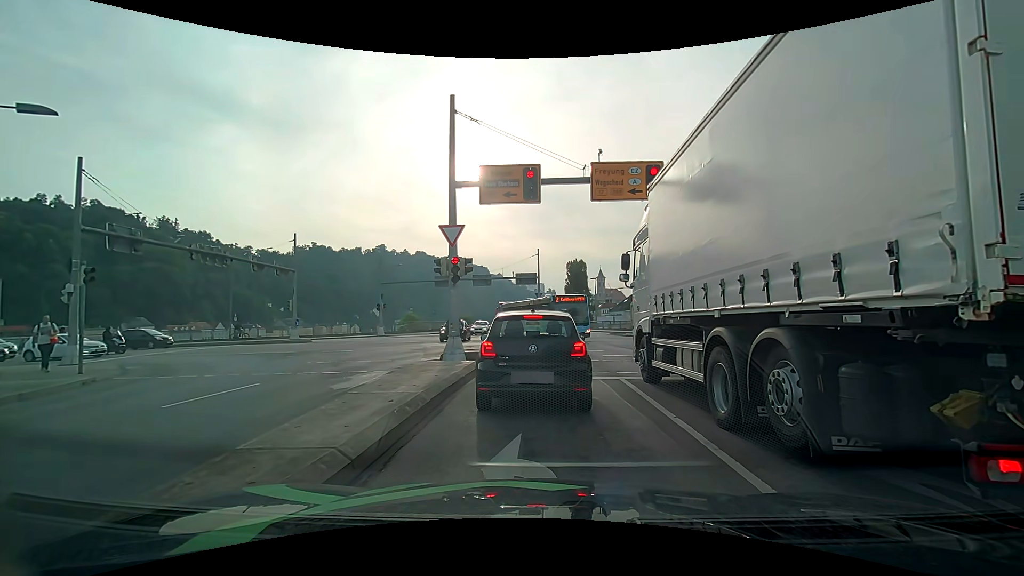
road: primary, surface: asphalt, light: Day
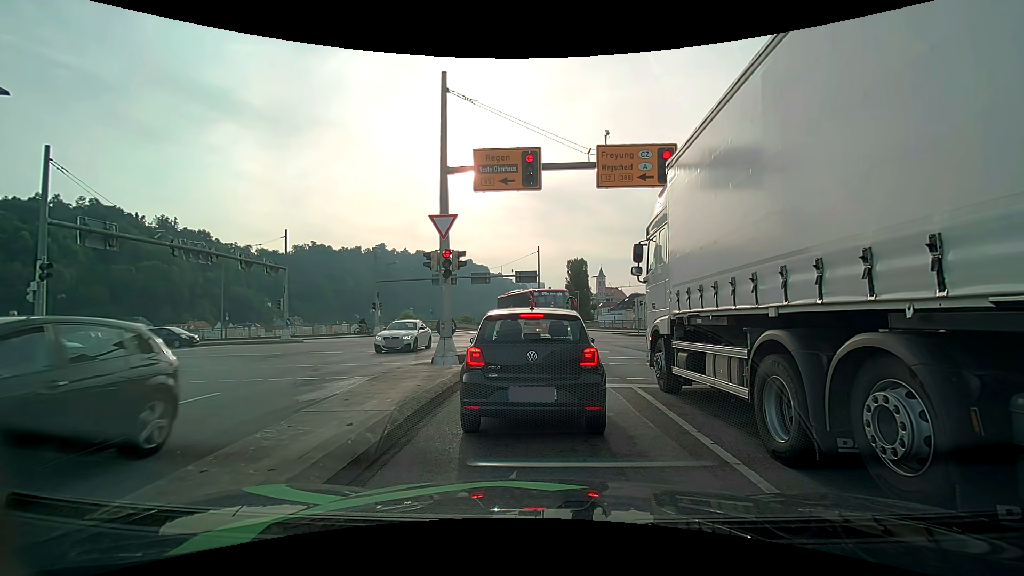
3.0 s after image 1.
(0.0, +1.4) m; 0°
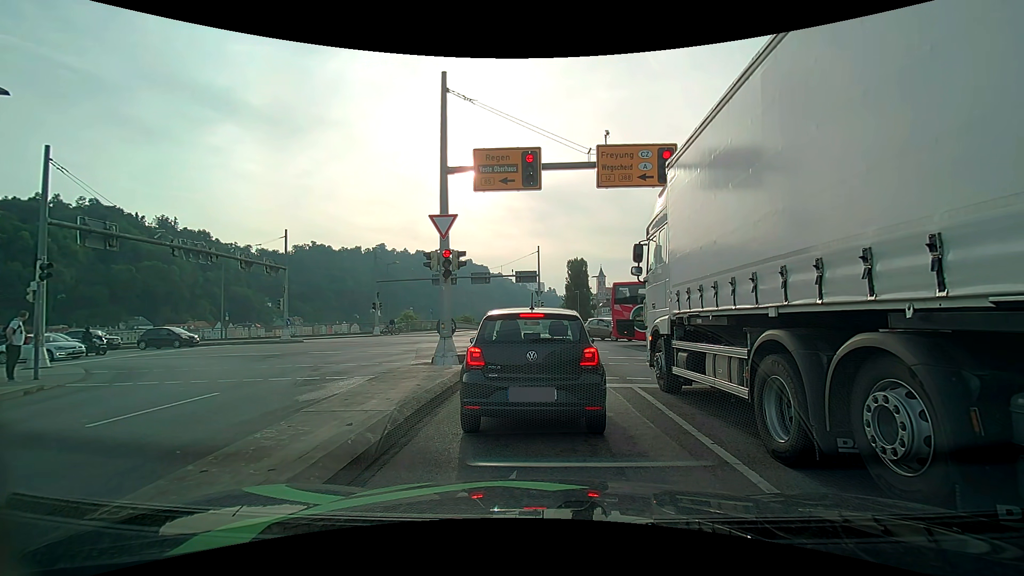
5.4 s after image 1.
(0.0, 0.0) m; 0°
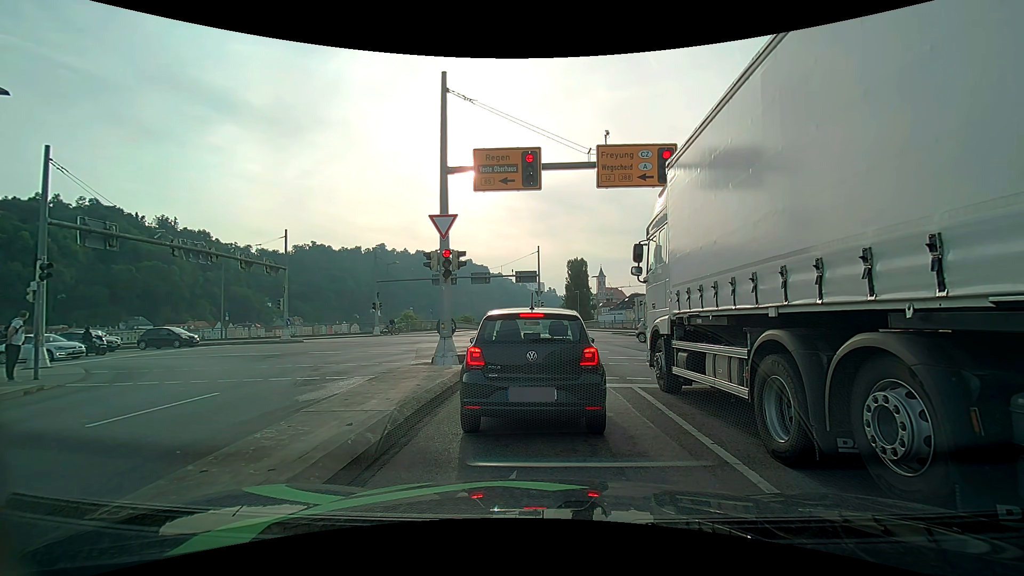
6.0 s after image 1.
(0.0, 0.0) m; 0°
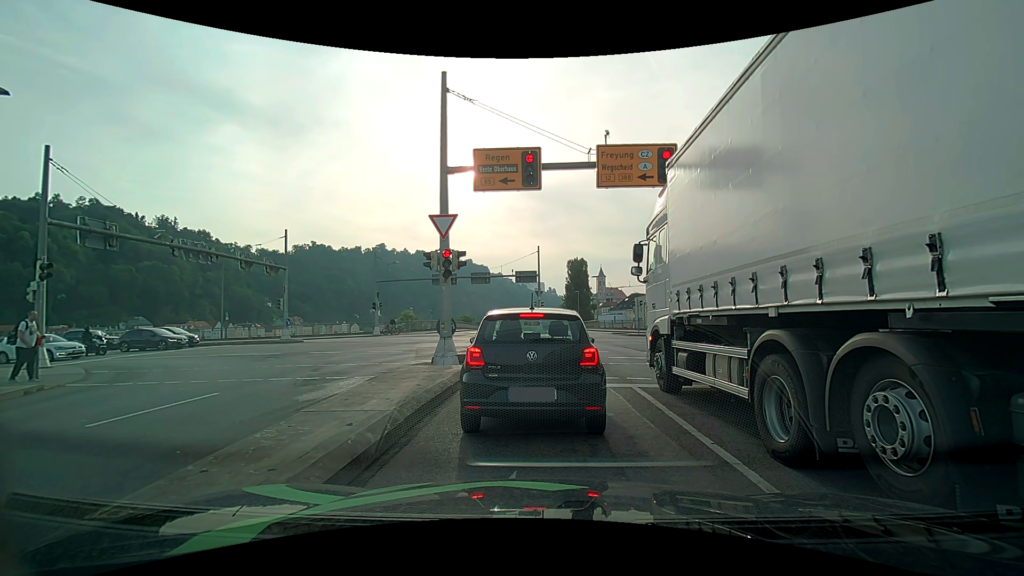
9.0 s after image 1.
(0.0, 0.0) m; 0°
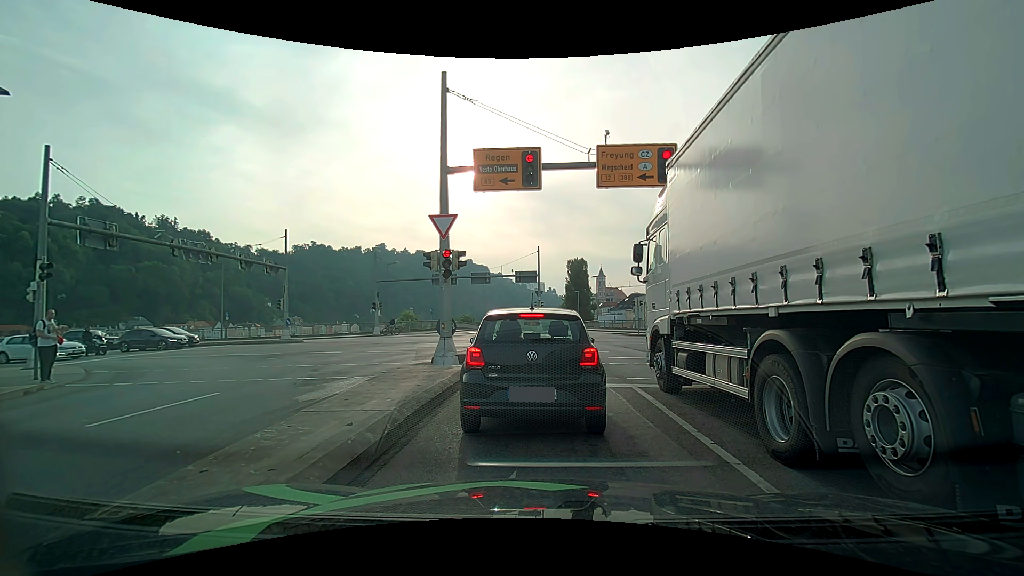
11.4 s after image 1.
(0.0, 0.0) m; 0°
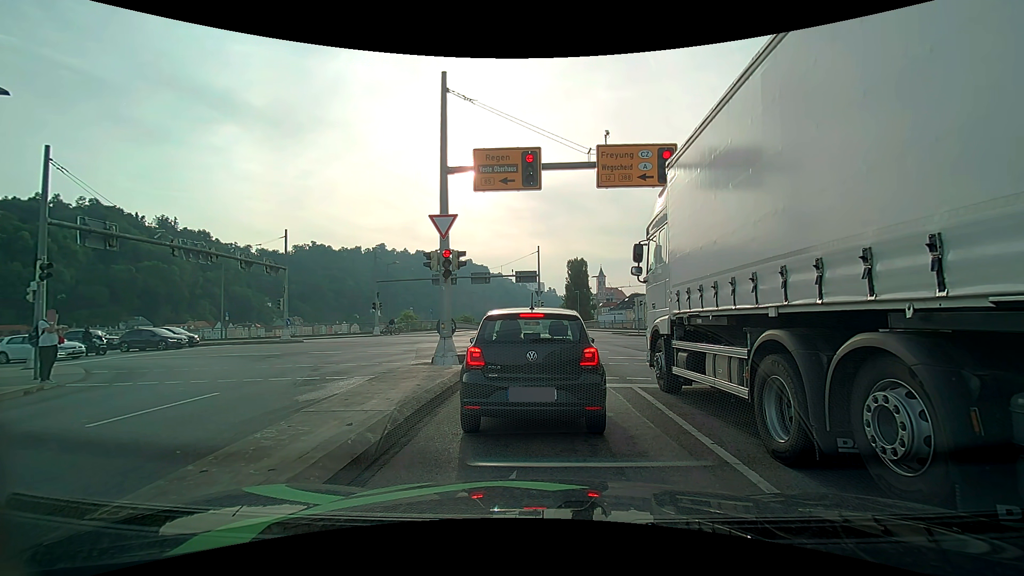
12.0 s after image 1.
(0.0, 0.0) m; 0°
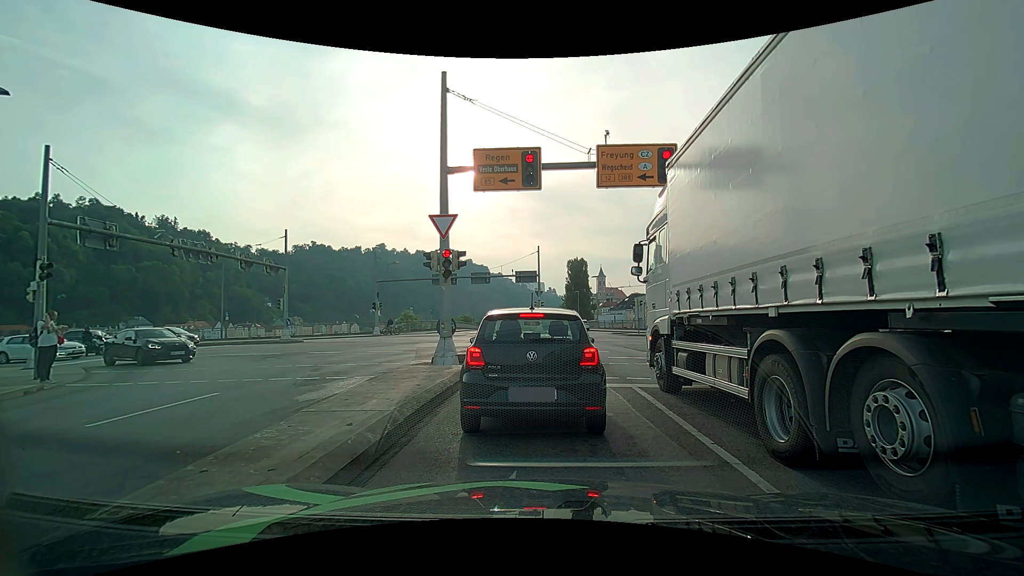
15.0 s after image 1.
(0.0, 0.0) m; 0°
(0, +10) (-1, +20) (-4, +30) (-10, +37) (-19, +41) (-29, +41) (-39, +40) (-49, +40) (-59, +40) (-69, +39) m
